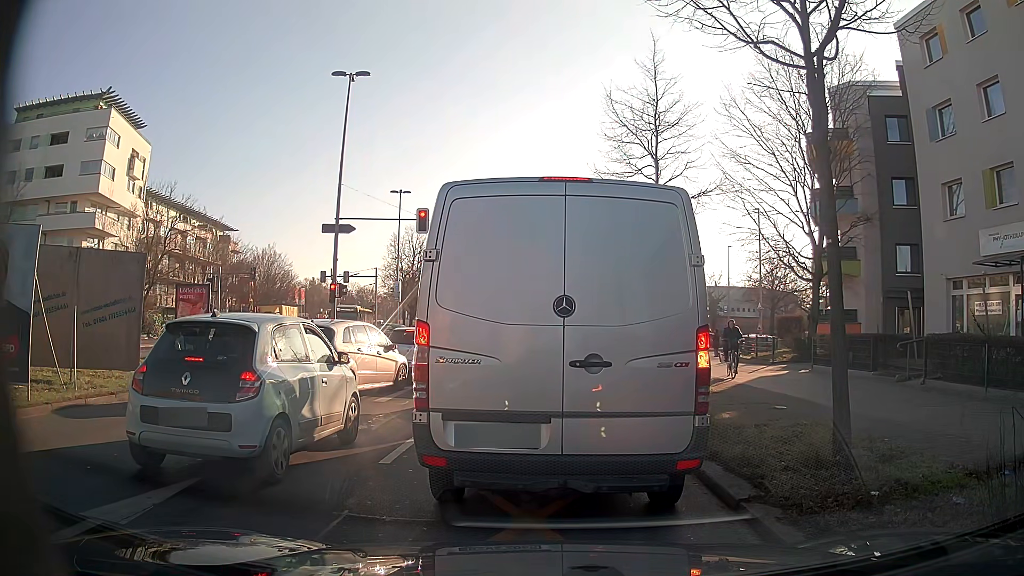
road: secondary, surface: asphalt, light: Day
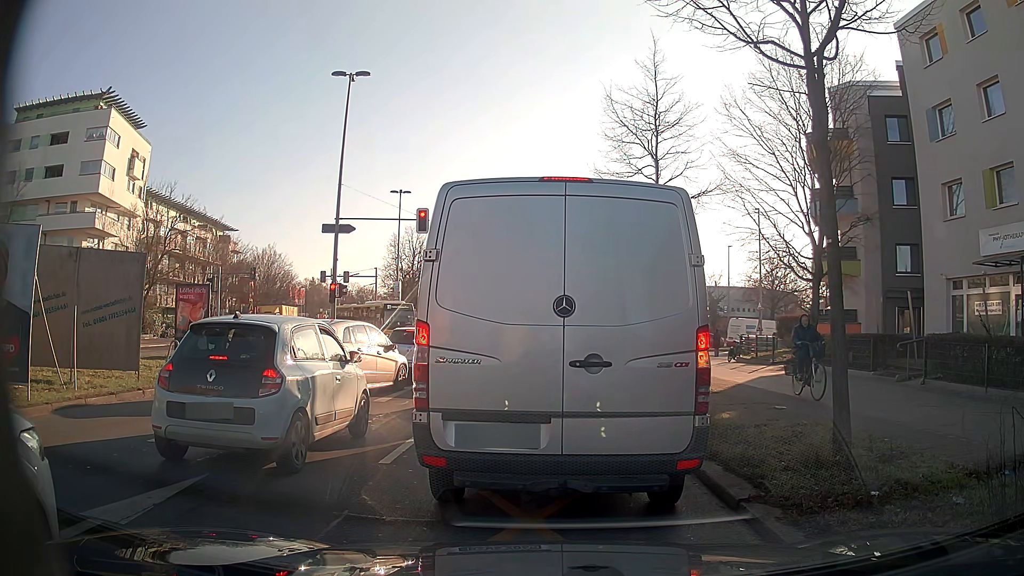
(0.0, 0.0) m; 0°
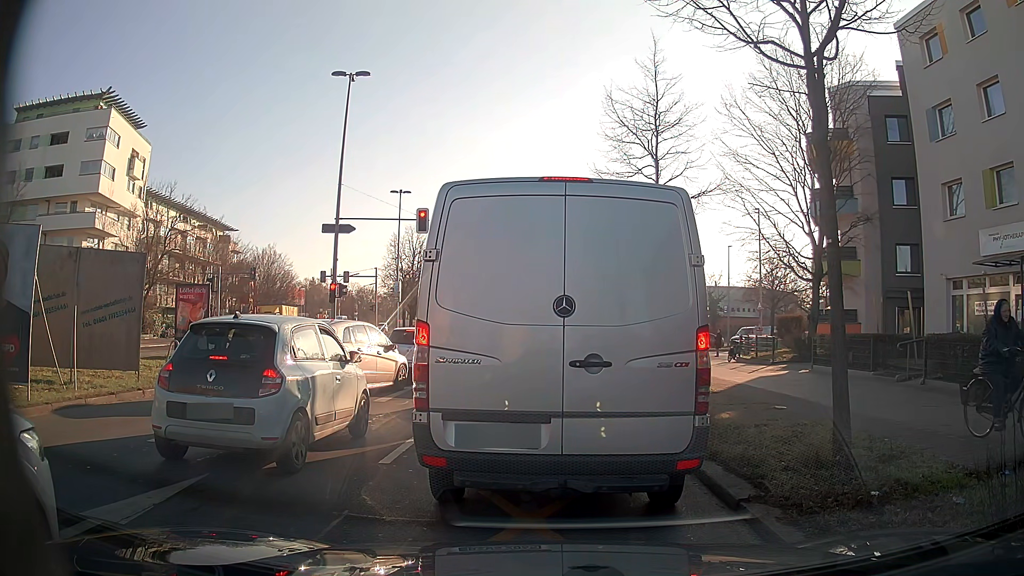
(0.0, 0.0) m; 0°
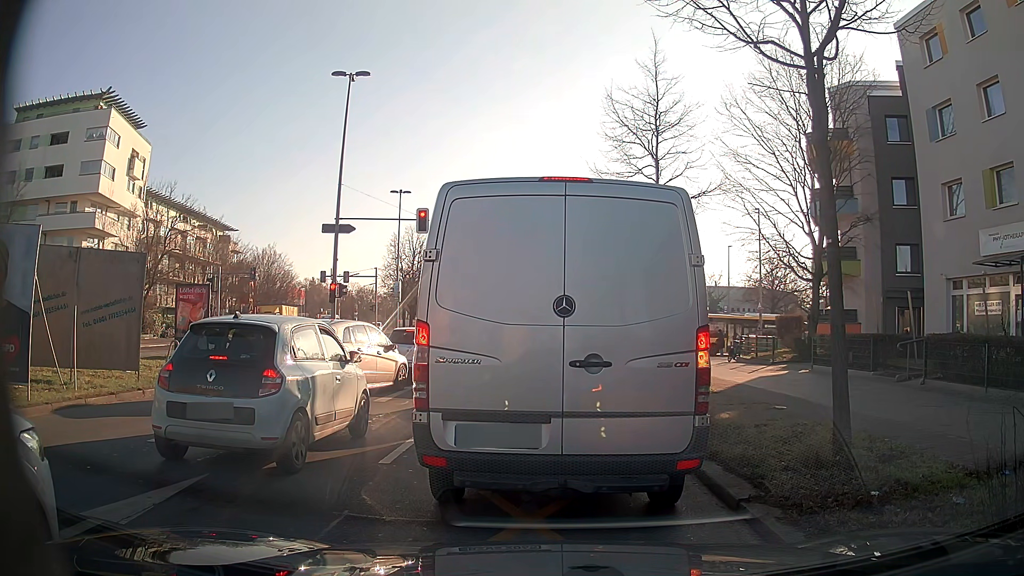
(0.0, 0.0) m; 0°
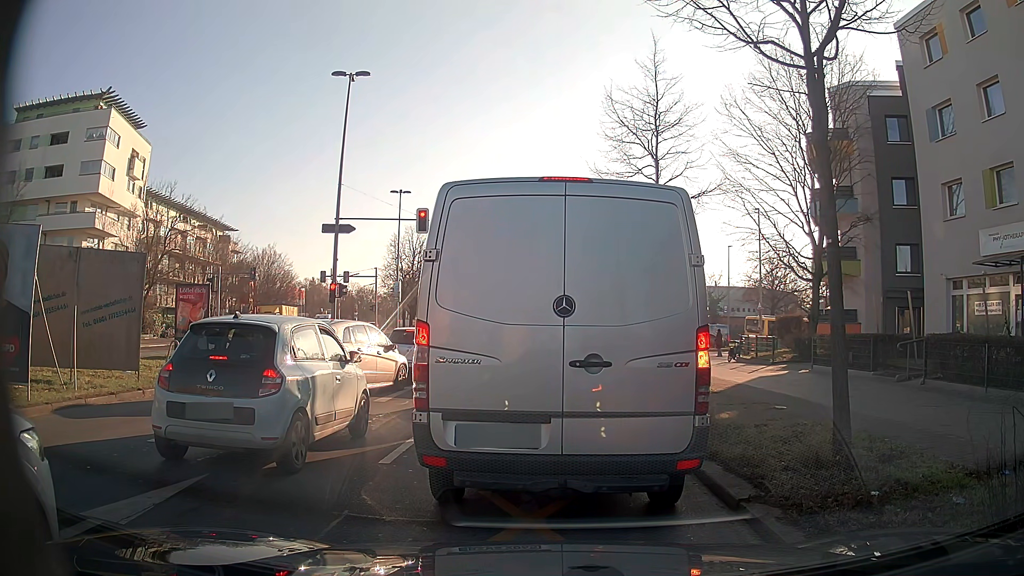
(0.0, 0.0) m; 0°
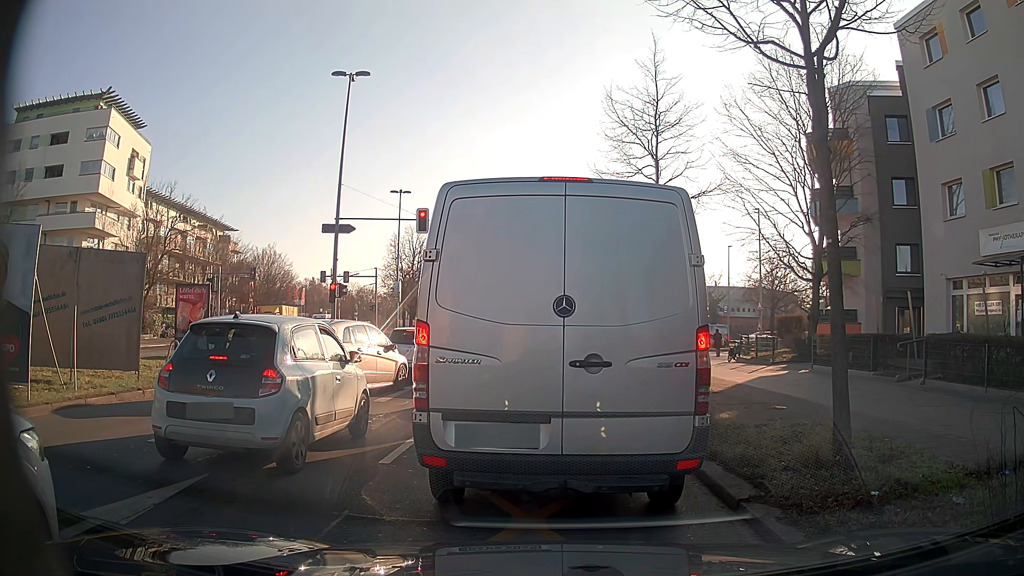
(0.0, 0.0) m; 0°
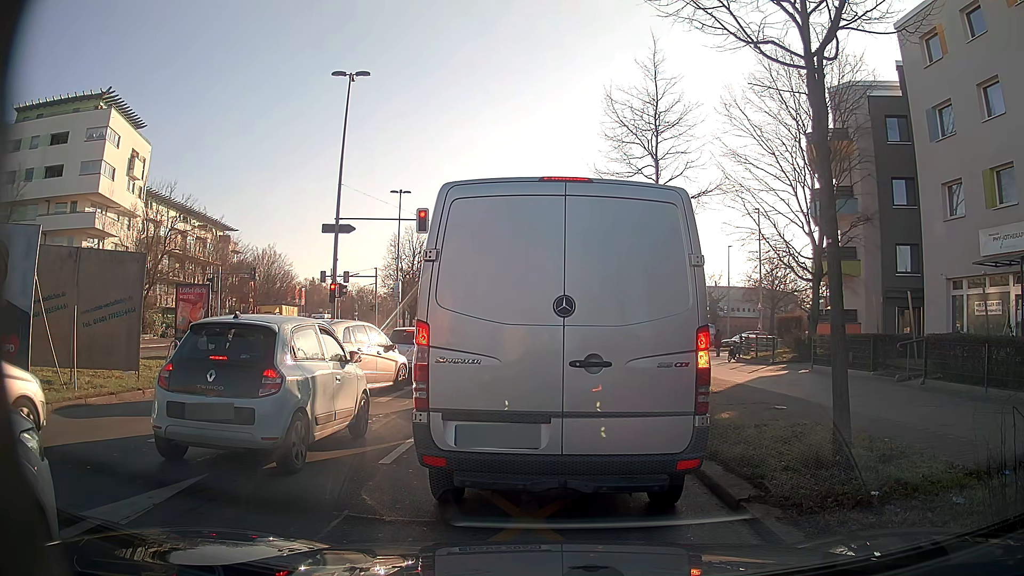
(0.0, 0.0) m; 0°
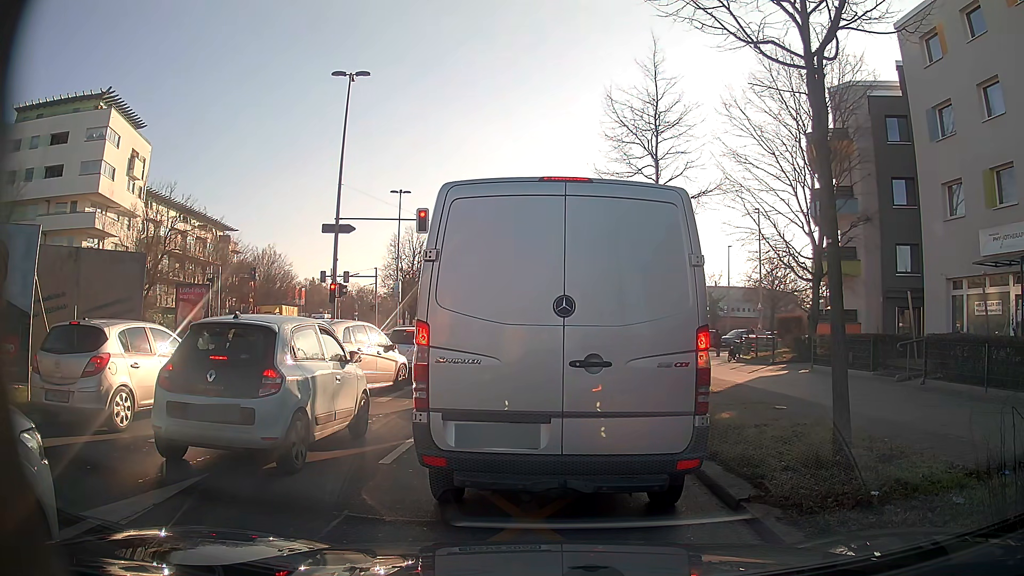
(0.0, 0.0) m; 0°
